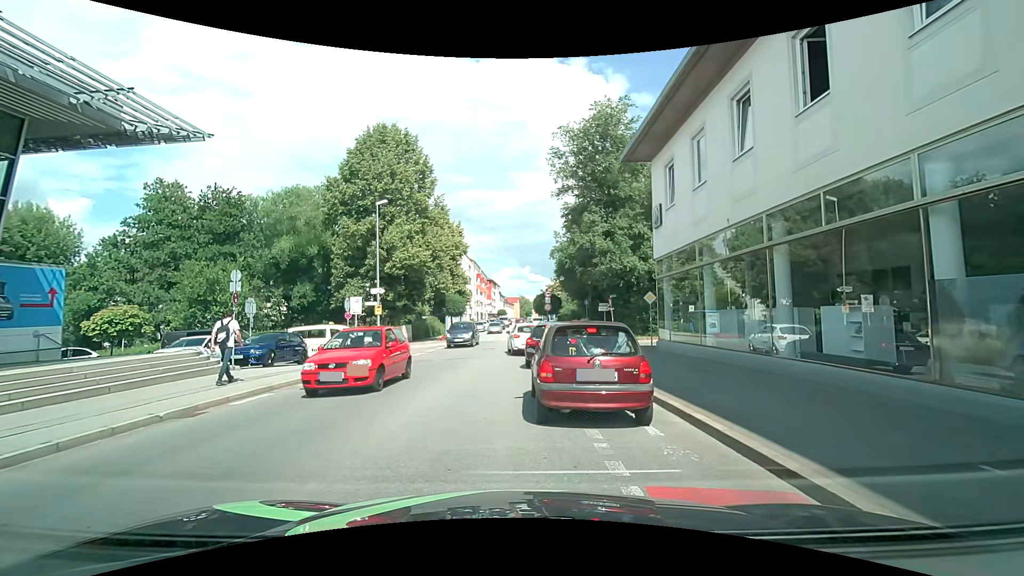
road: tertiary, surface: asphalt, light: Day
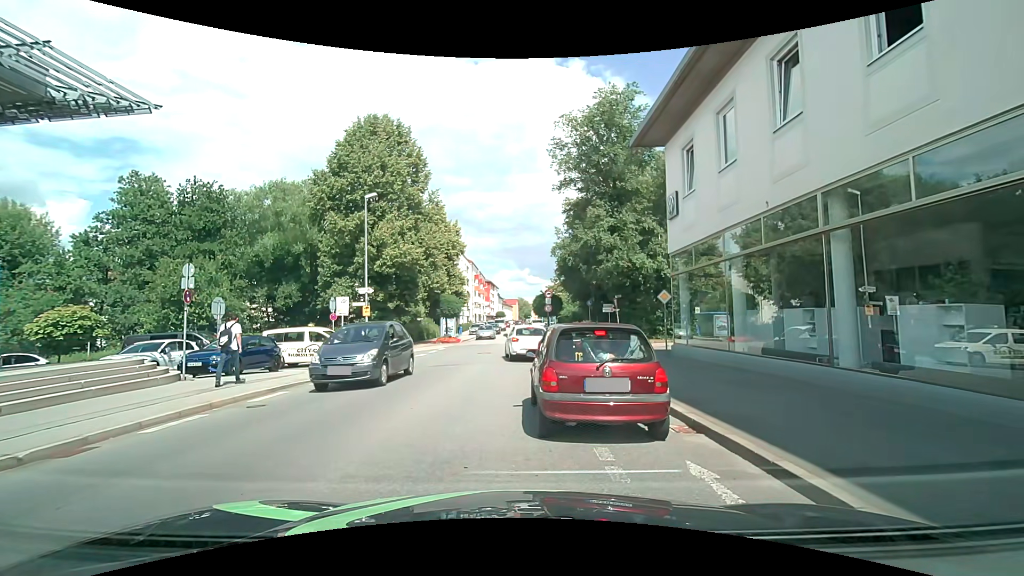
(0.0, +2.4) m; 0°
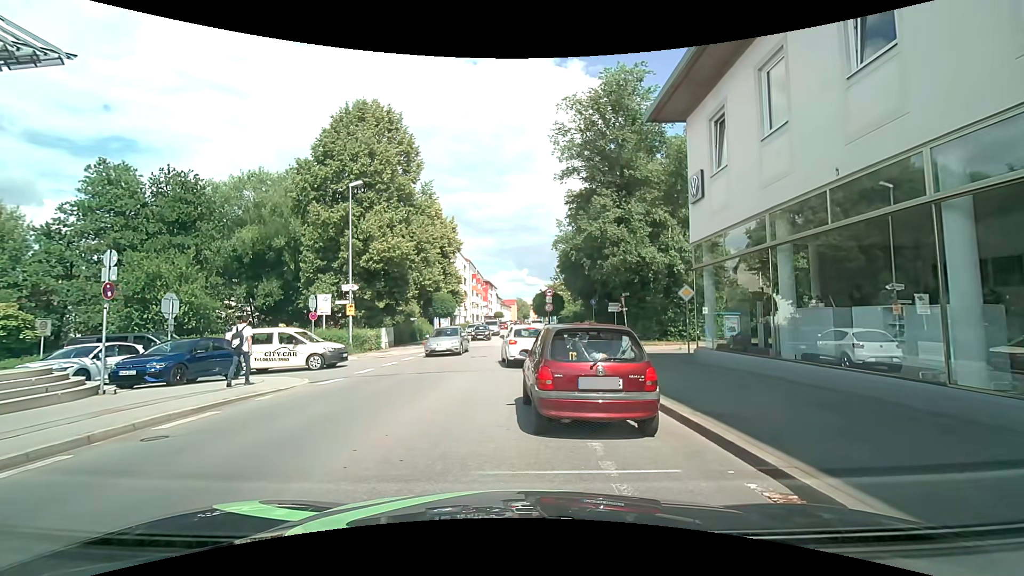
(0.0, +2.8) m; 0°
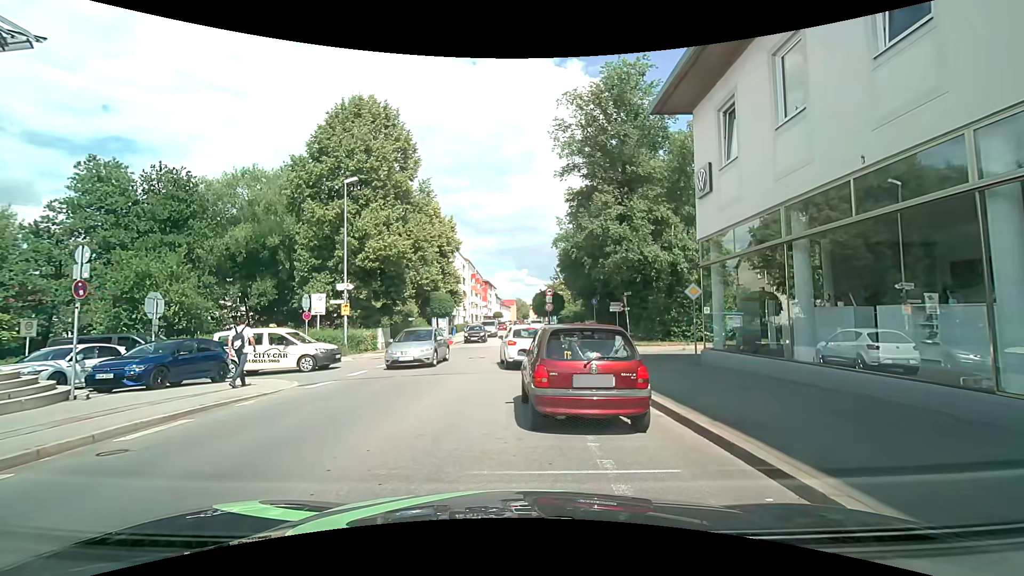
(0.0, +0.7) m; 0°
